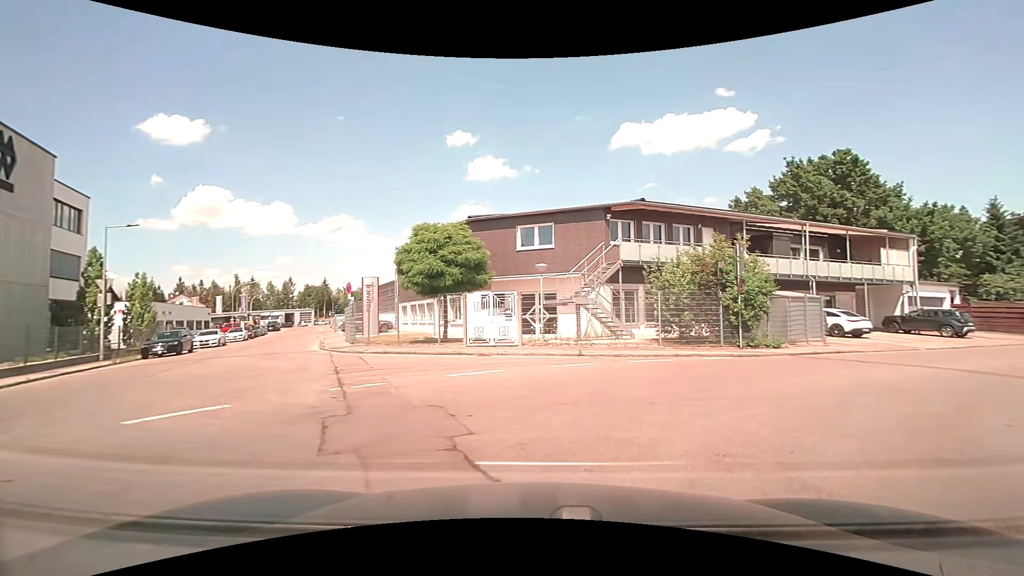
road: unclassified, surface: asphalt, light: Day
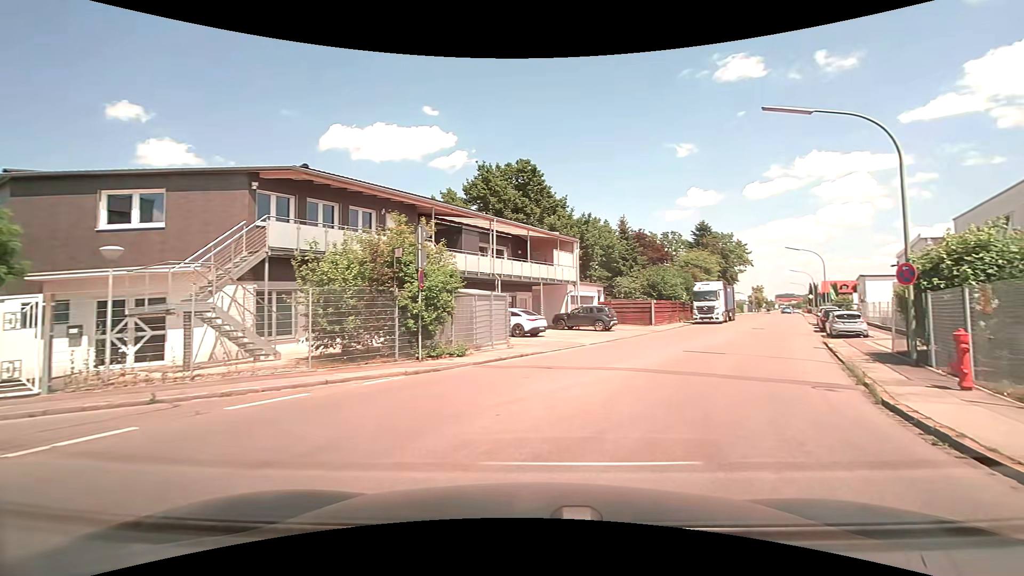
(+1.7, +5.4) m; +34°
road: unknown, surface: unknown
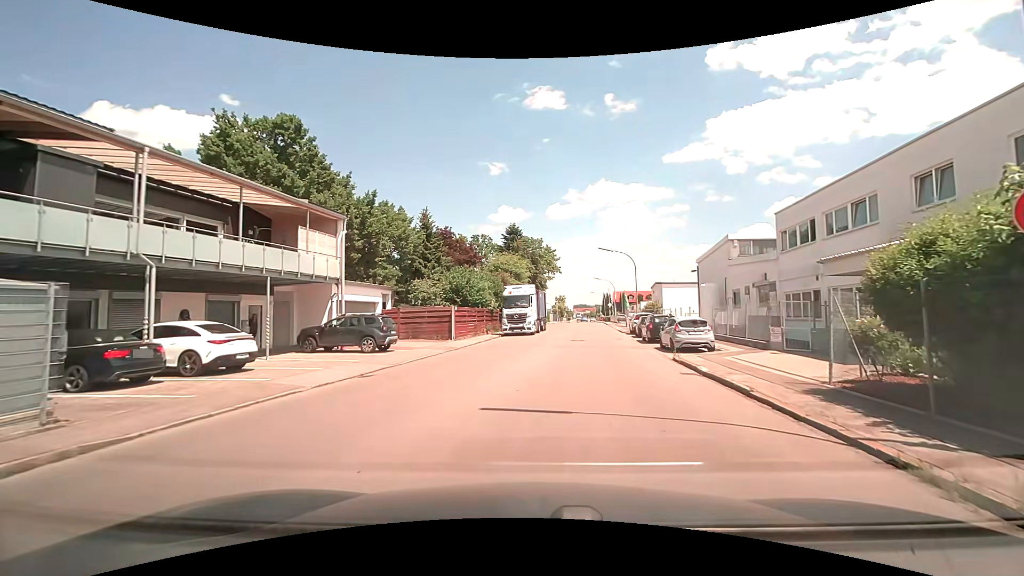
(+2.5, +10.8) m; +21°
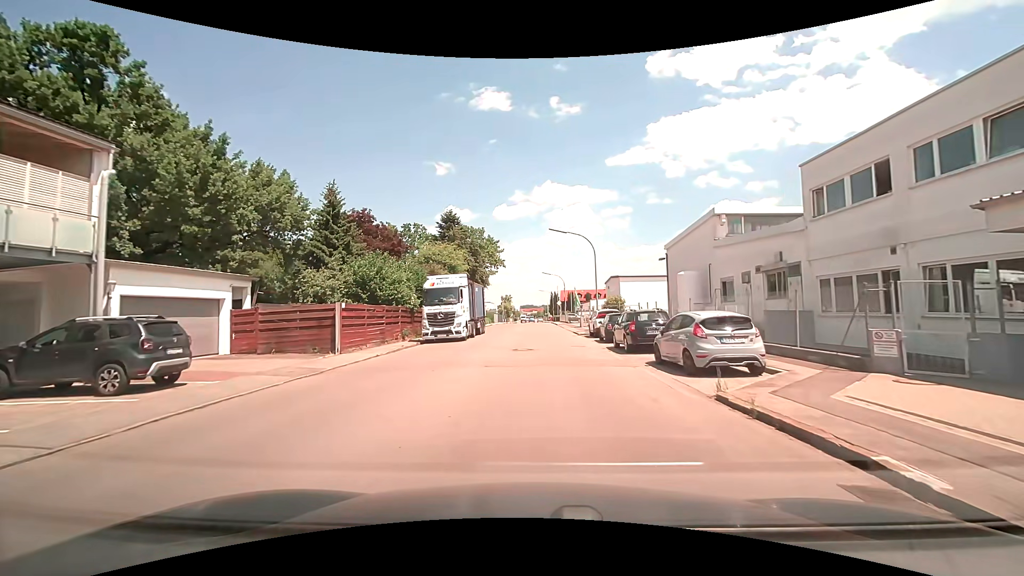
(+0.6, +9.9) m; +5°
(0, +10) (0, +20) (+1, +30) (+1, +40) (+1, +50) (+1, +60) (+1, +70) (+1, +80) (+1, +90) (+1, +100) m
